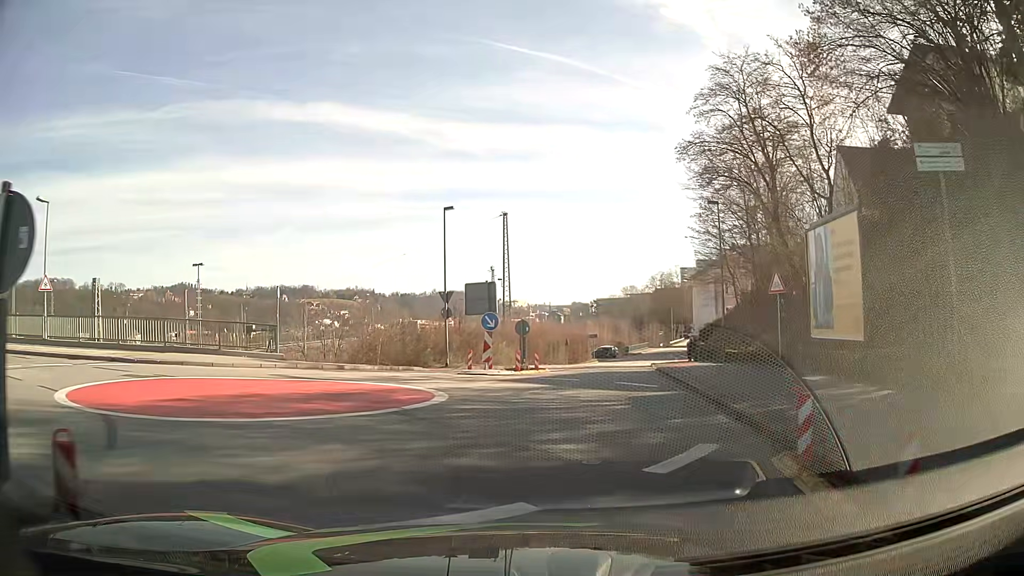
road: residential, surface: asphalt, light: Day
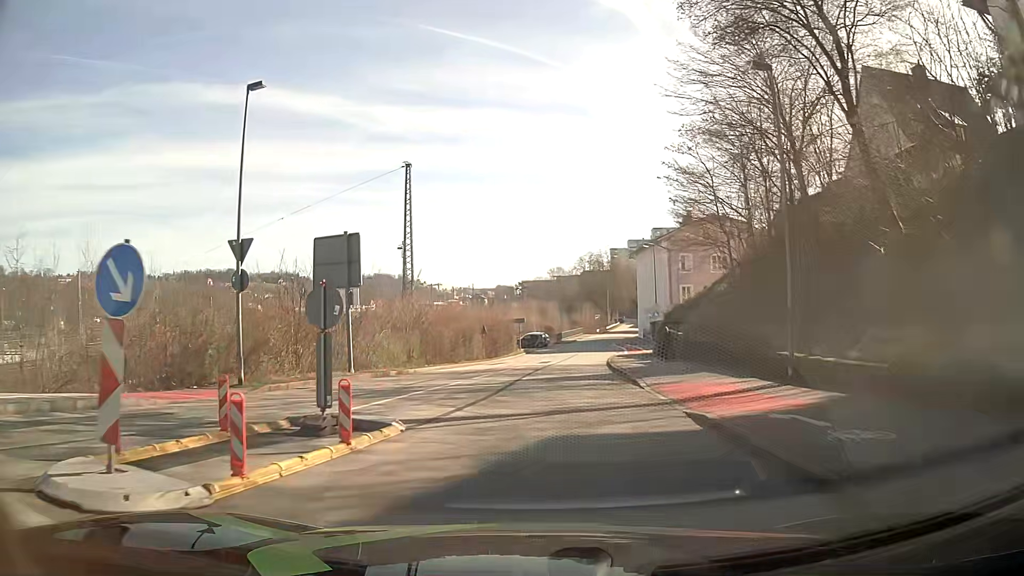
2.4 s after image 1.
(+1.1, +17.0) m; +5°
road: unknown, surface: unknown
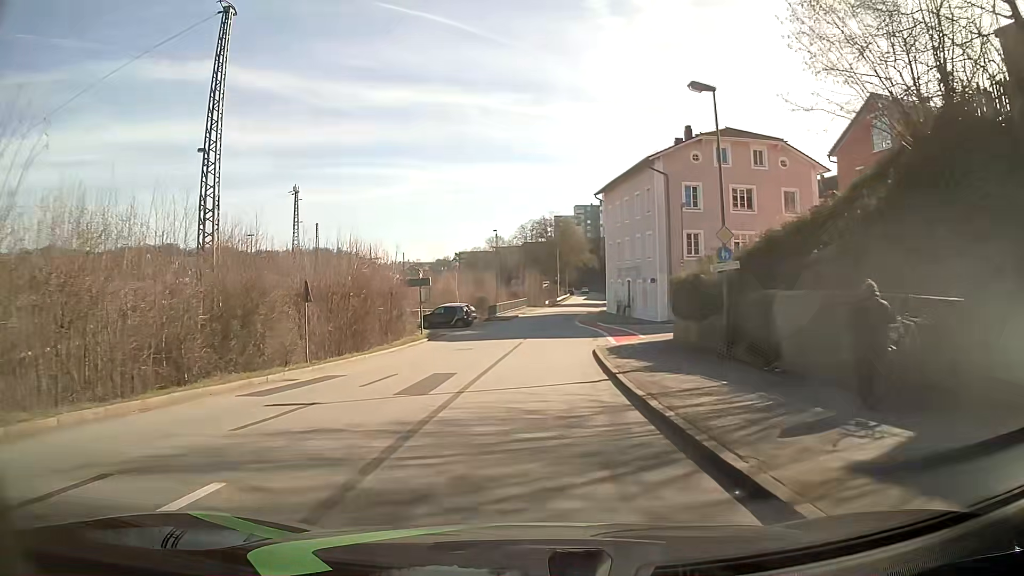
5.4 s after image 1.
(+1.9, +28.5) m; +7°
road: residential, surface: asphalt
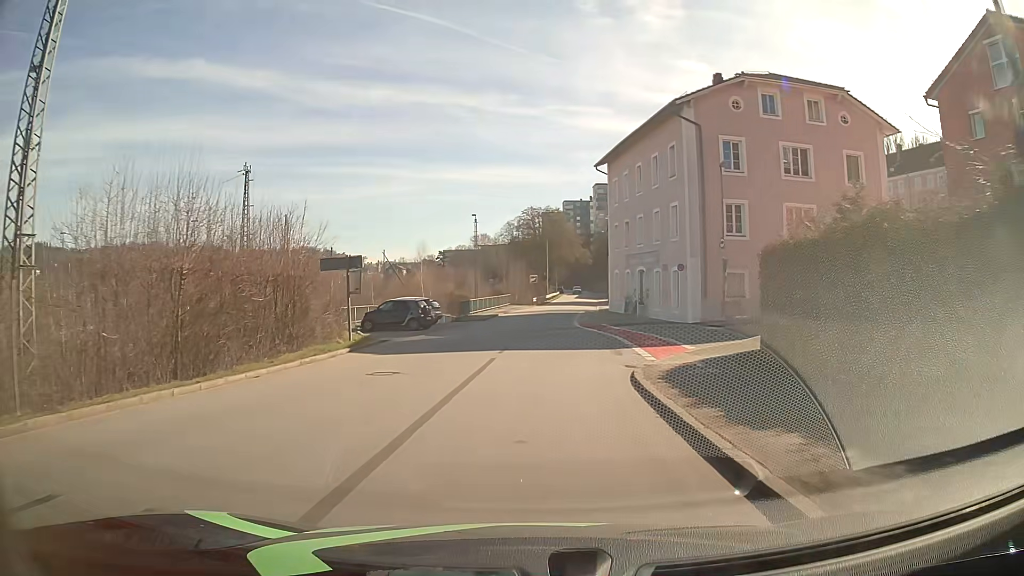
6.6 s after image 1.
(0.0, +13.1) m; +1°
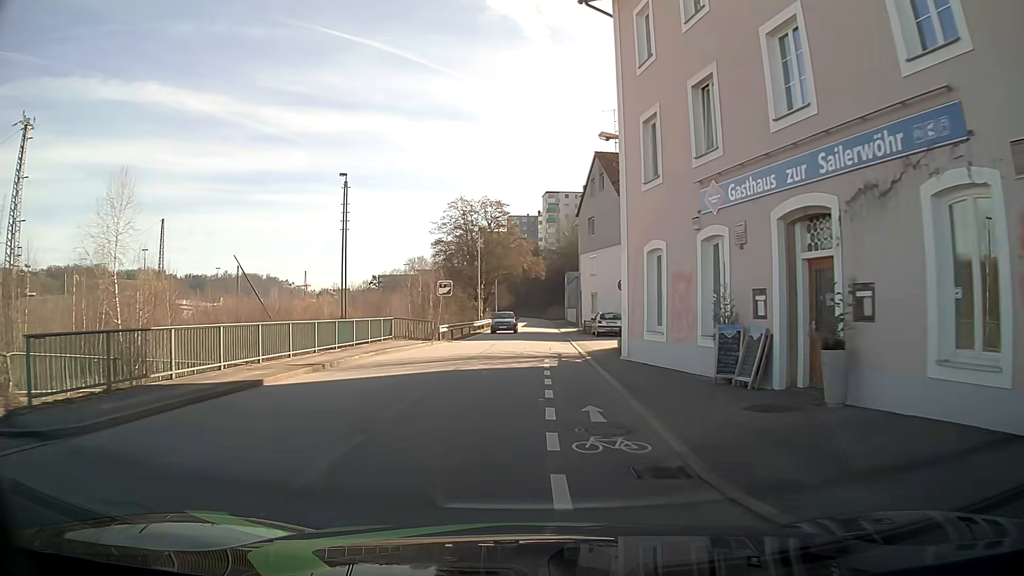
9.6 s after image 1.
(+1.6, +33.6) m; +5°
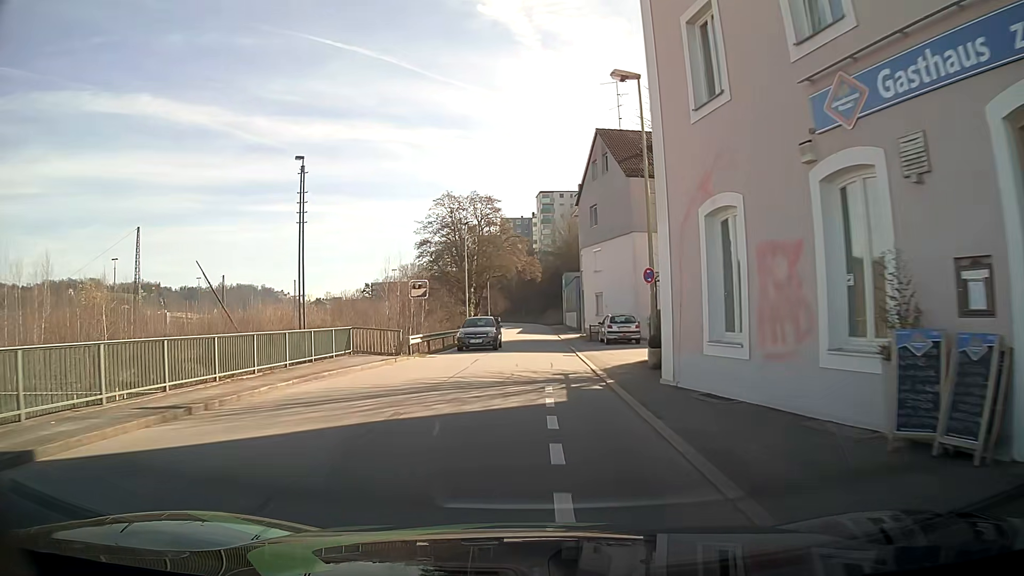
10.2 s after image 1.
(0.0, +6.8) m; +1°
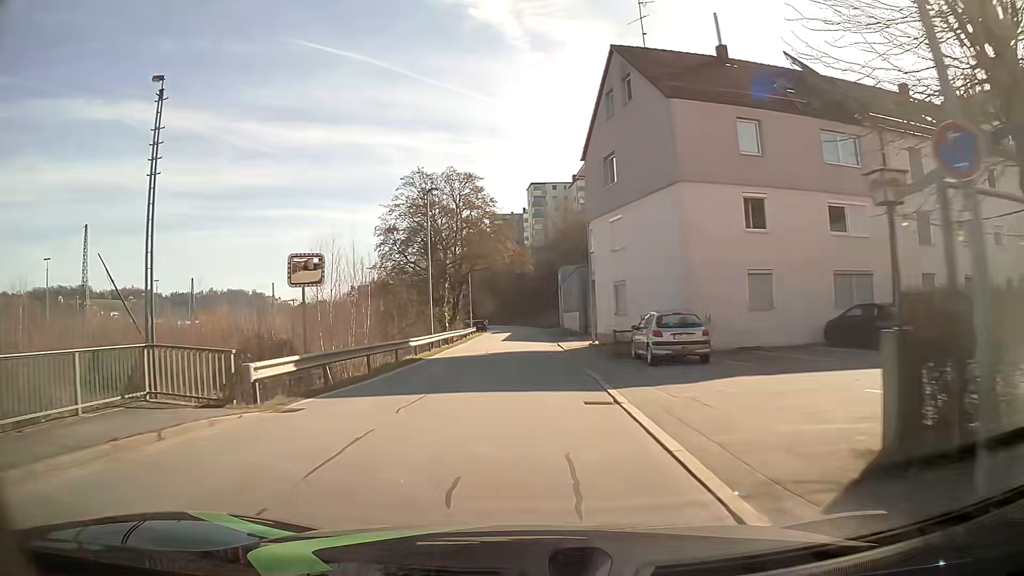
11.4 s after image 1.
(-0.1, +13.7) m; 0°
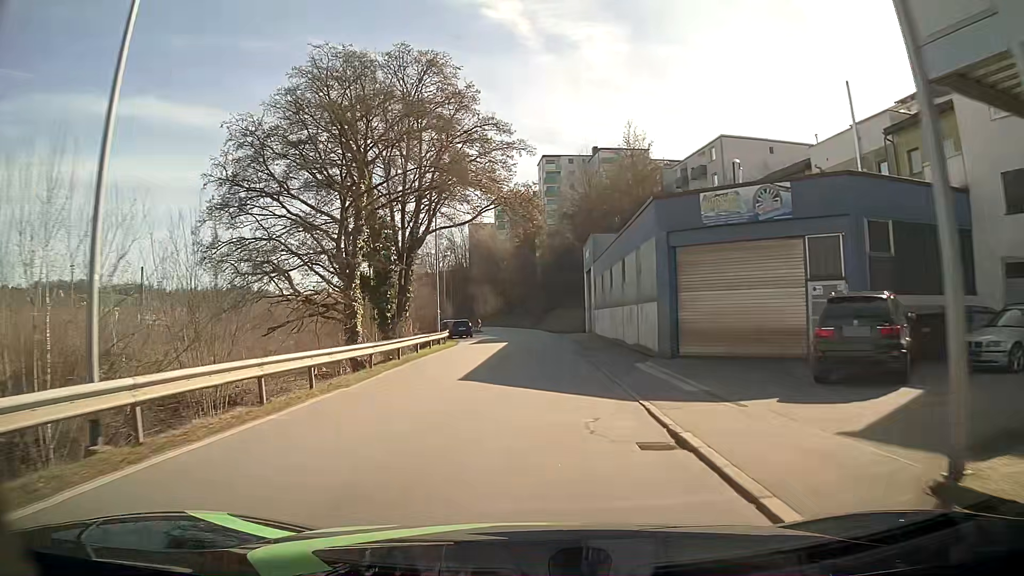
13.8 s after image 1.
(-0.5, +28.5) m; -2°
(0, +10) (0, +20) (0, +30) (0, +40) (0, +50) (0, +60) (0, +70) (-1, +80) (-3, +90) (-4, +100) m
